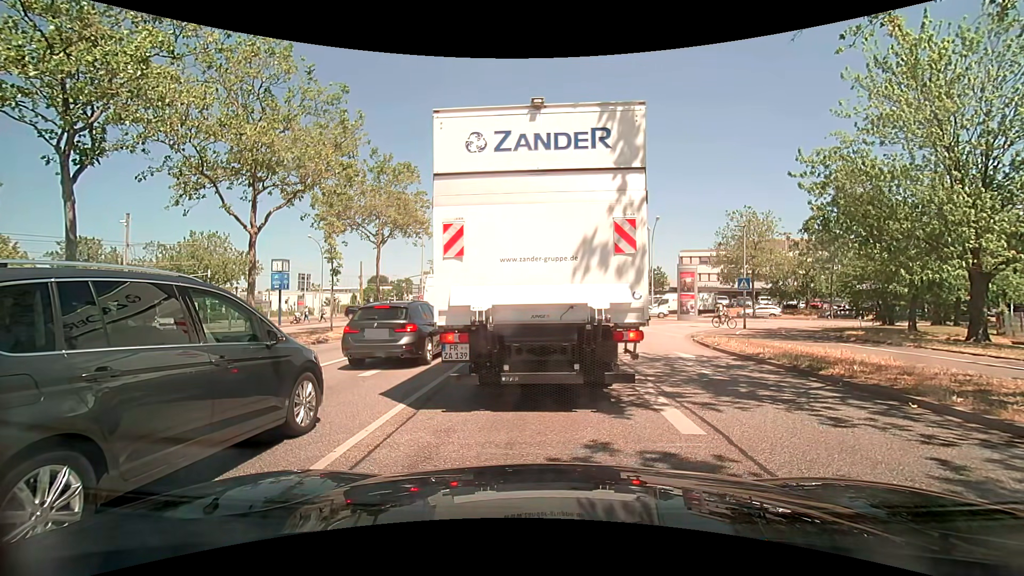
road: primary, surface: asphalt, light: Day
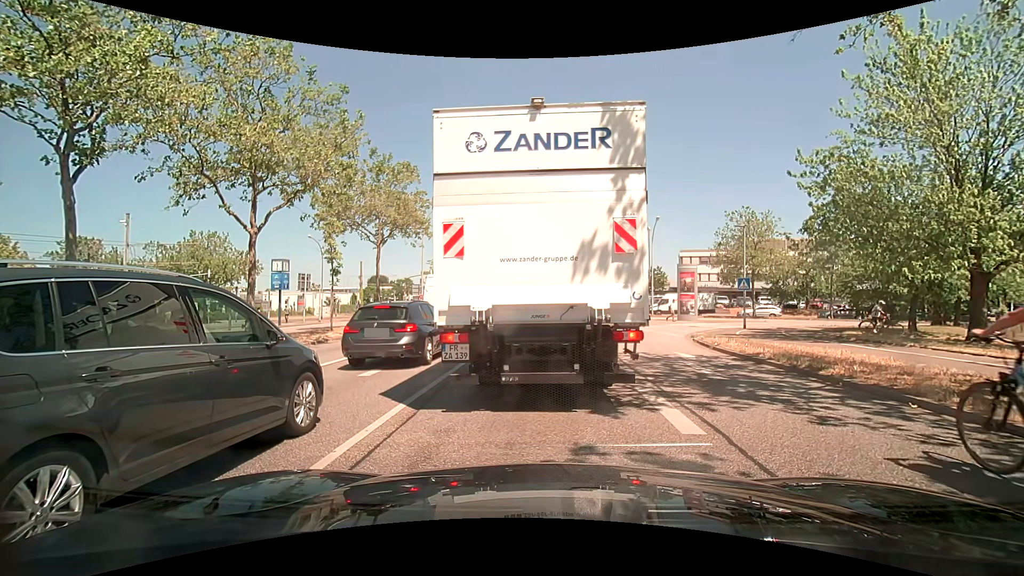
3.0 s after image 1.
(0.0, 0.0) m; 0°
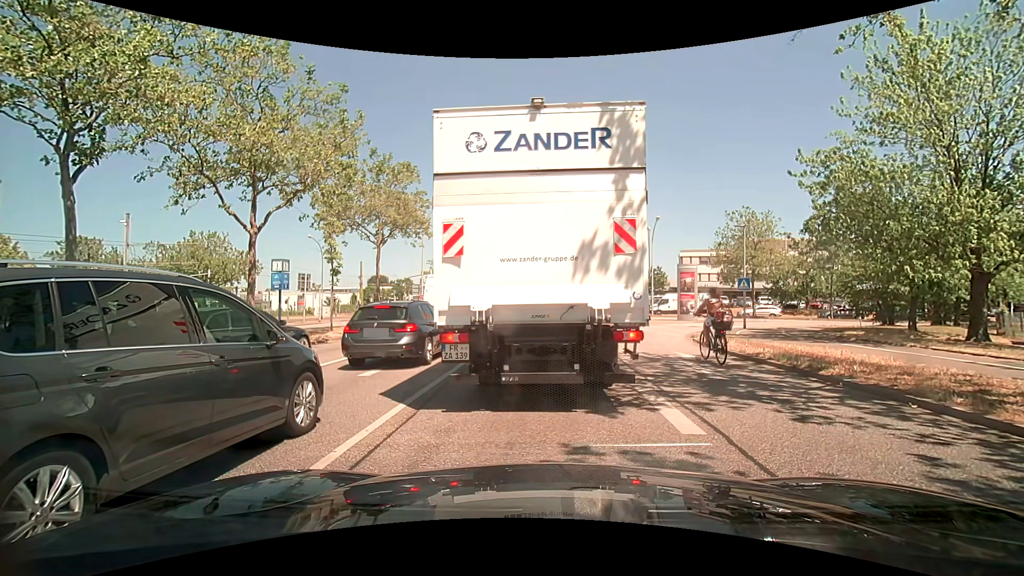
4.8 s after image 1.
(0.0, 0.0) m; 0°
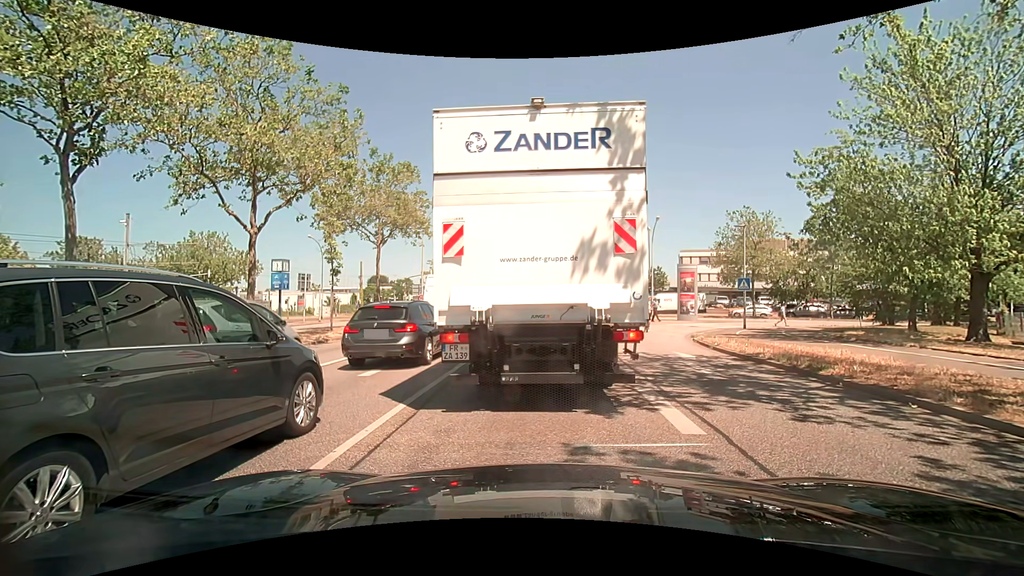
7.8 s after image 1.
(0.0, 0.0) m; 0°
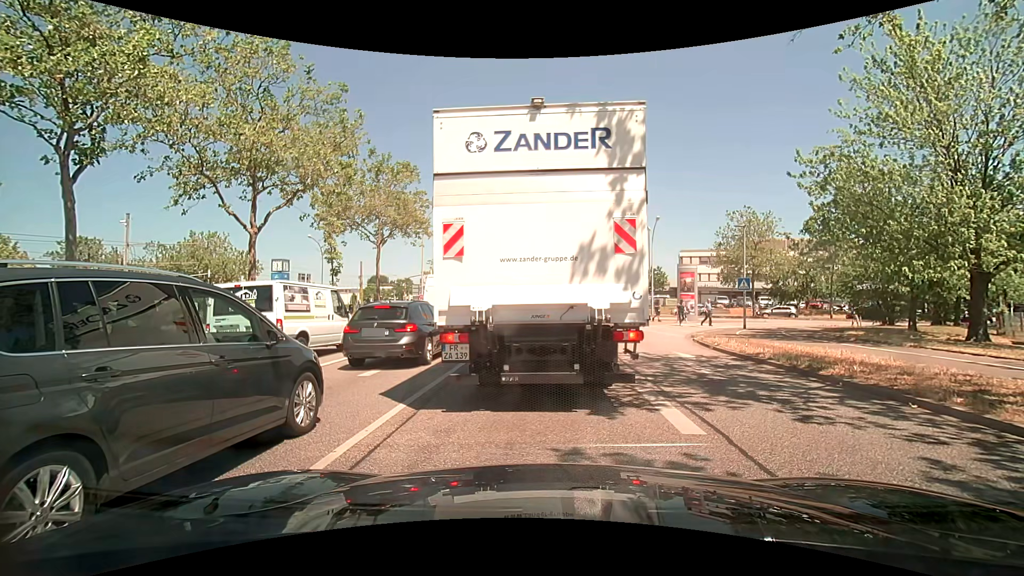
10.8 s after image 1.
(0.0, 0.0) m; 0°
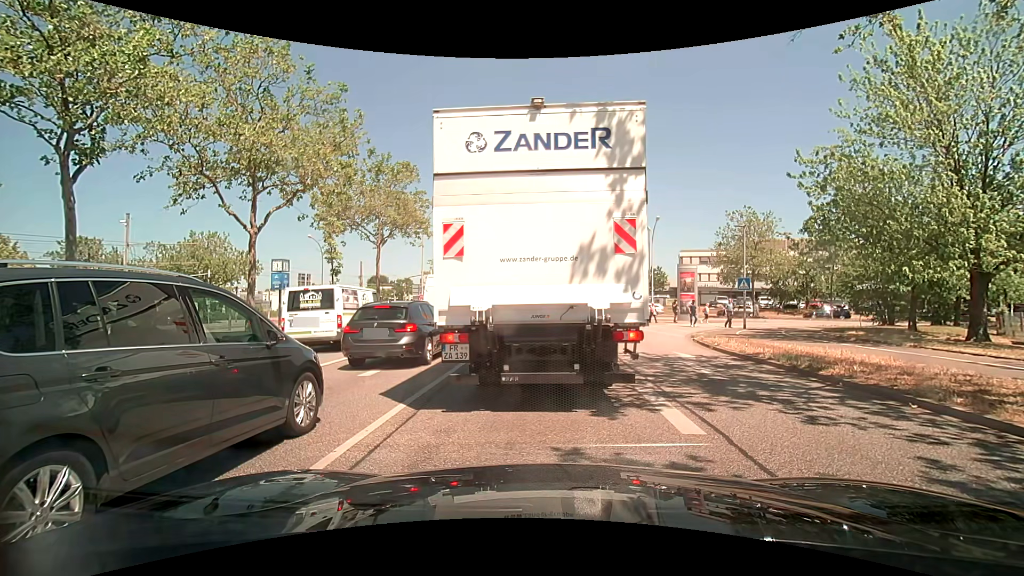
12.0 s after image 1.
(0.0, 0.0) m; 0°
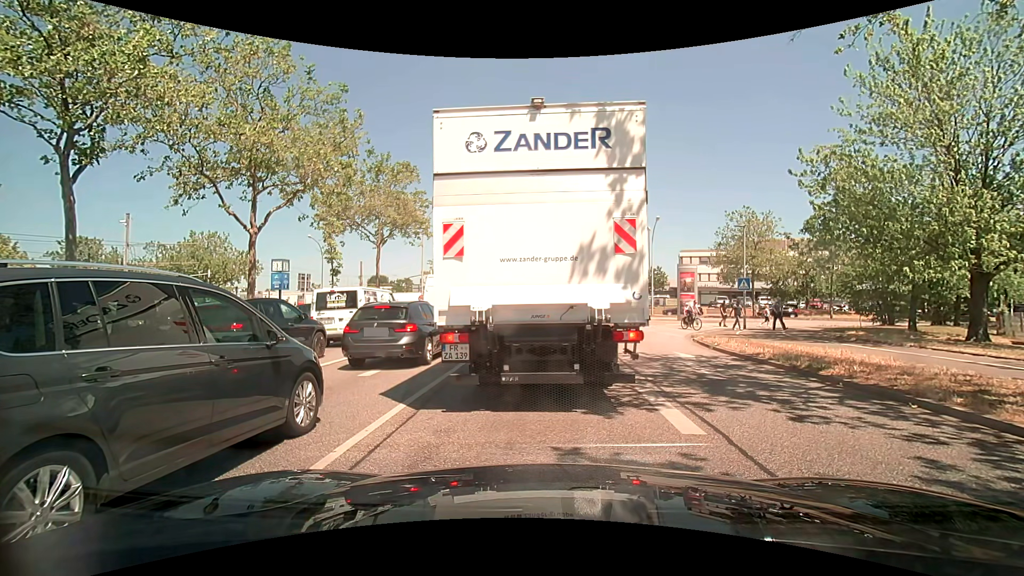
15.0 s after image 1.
(0.0, 0.0) m; 0°
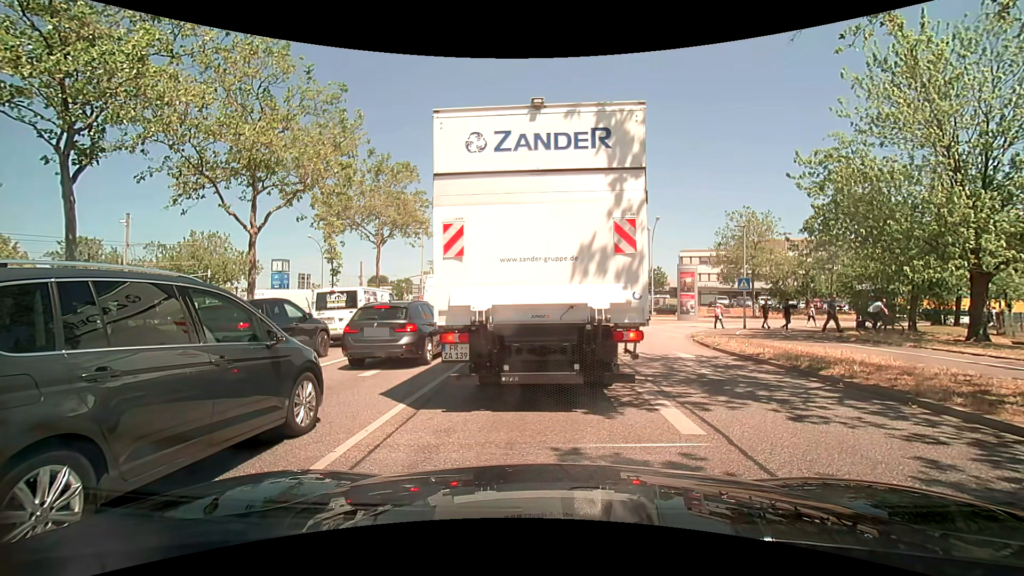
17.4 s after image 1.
(0.0, 0.0) m; 0°
